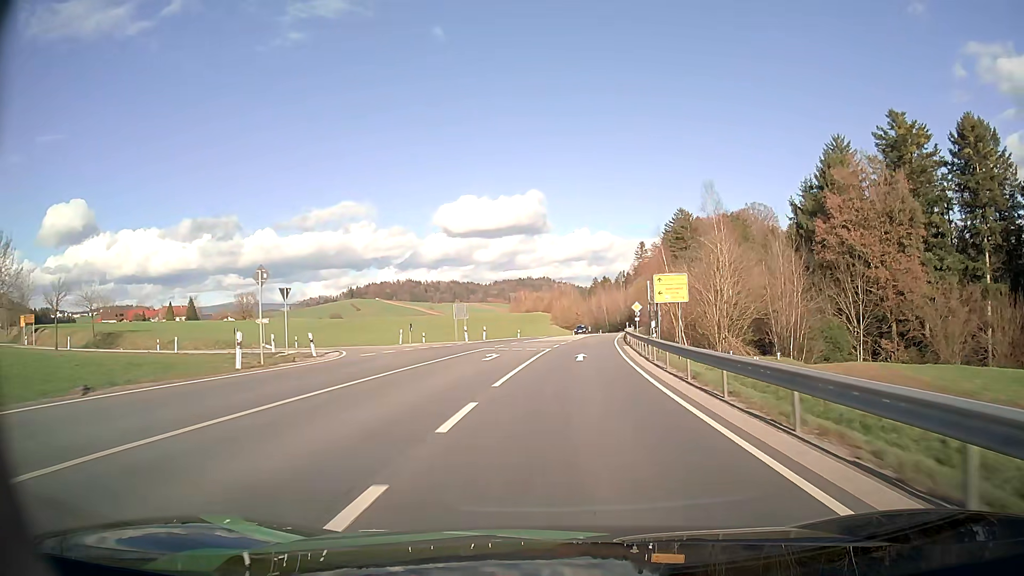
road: secondary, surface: asphalt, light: Day
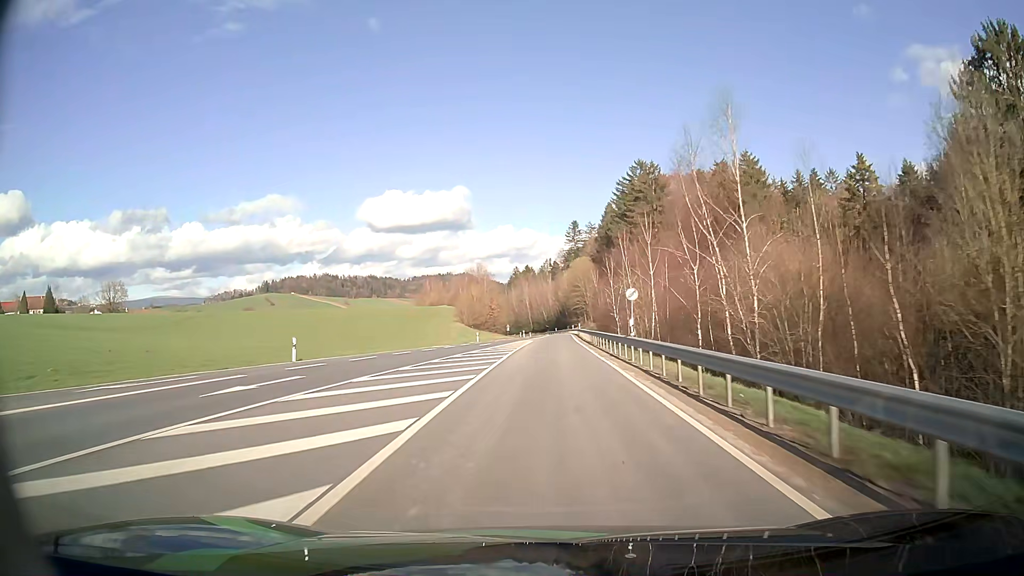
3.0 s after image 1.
(+3.9, +58.6) m; +7°
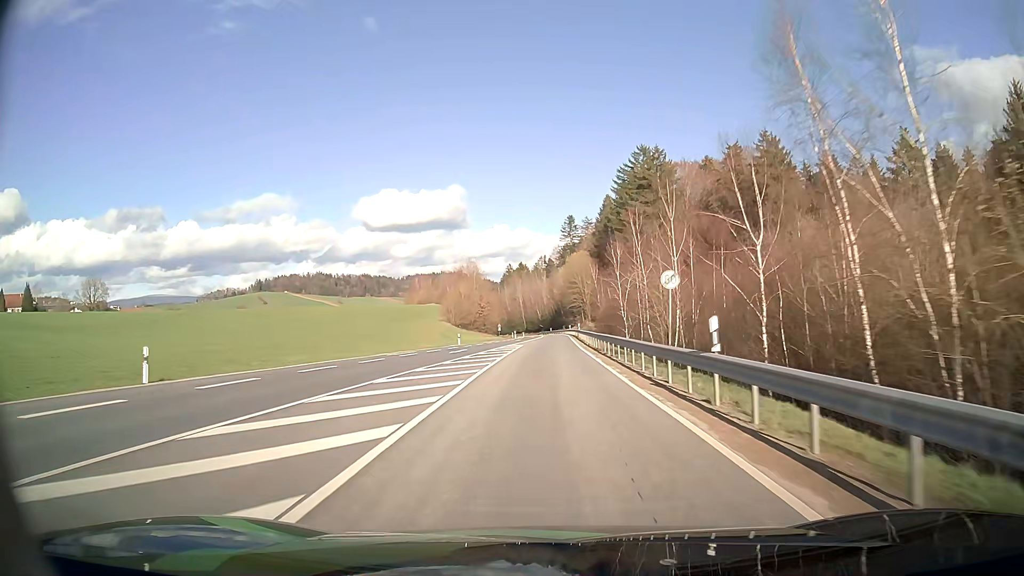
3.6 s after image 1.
(0.0, +11.9) m; 0°
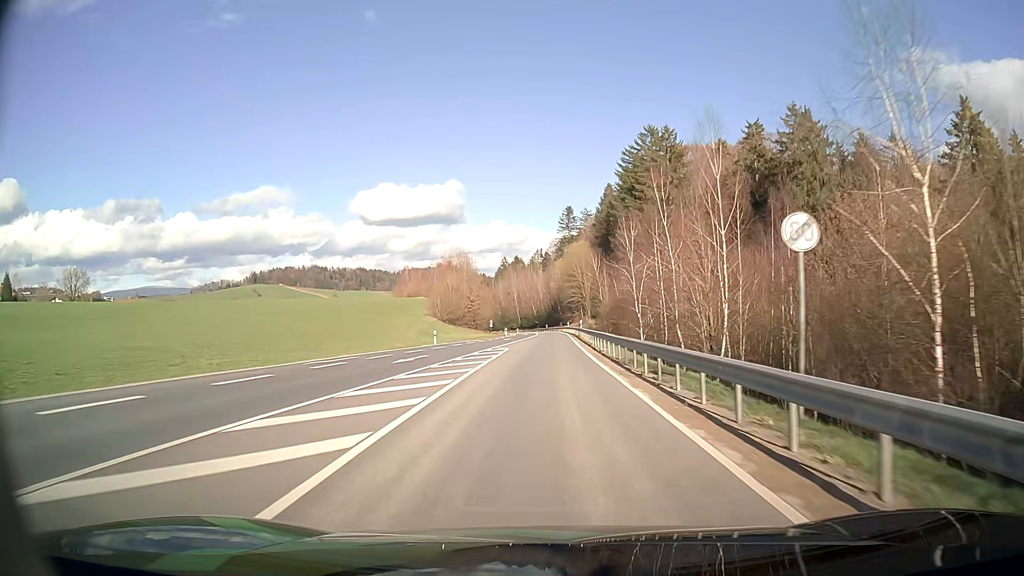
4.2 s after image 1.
(0.0, +11.9) m; 0°
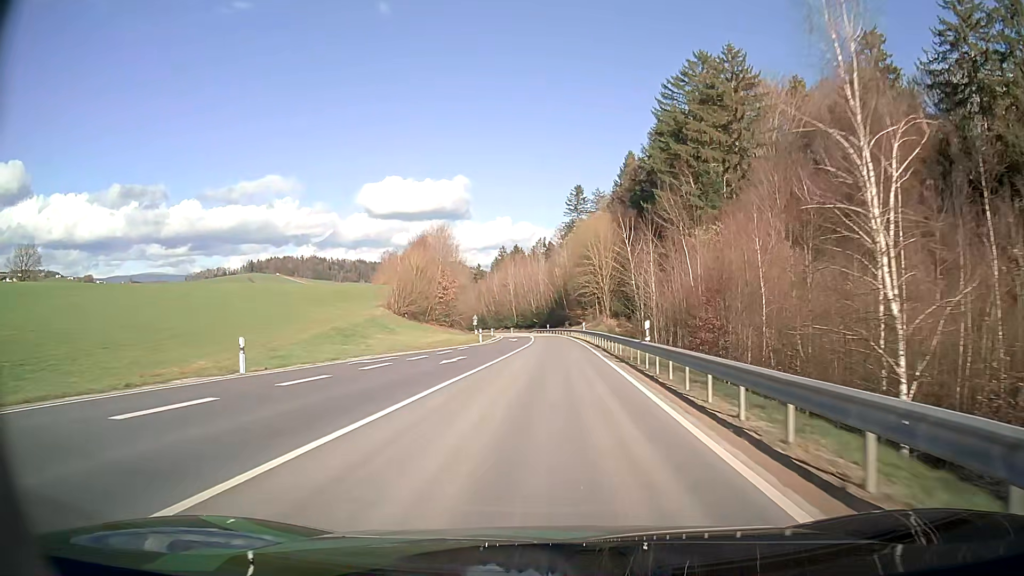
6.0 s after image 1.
(-0.1, +35.9) m; 0°
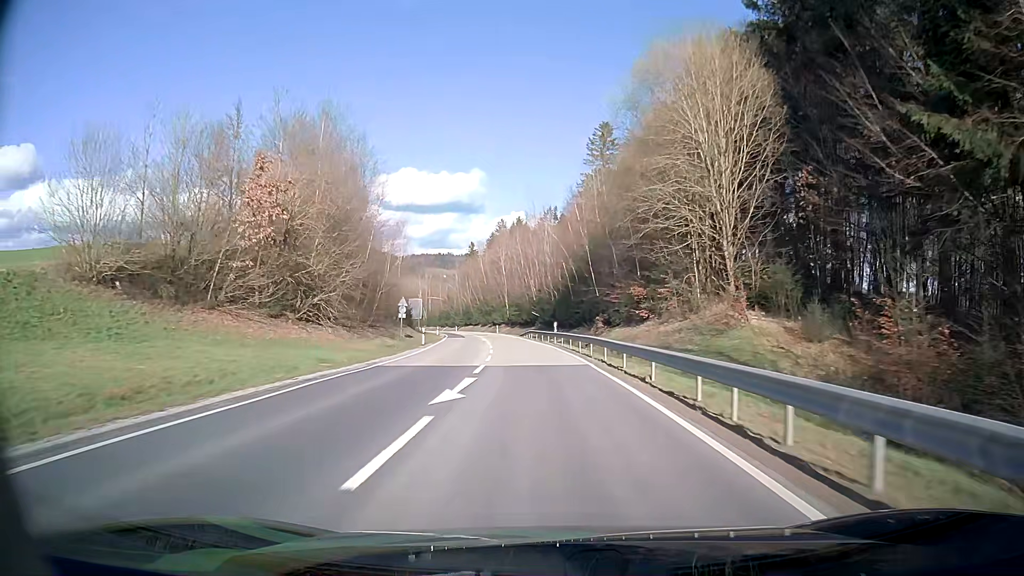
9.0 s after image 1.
(+0.6, +60.5) m; 0°
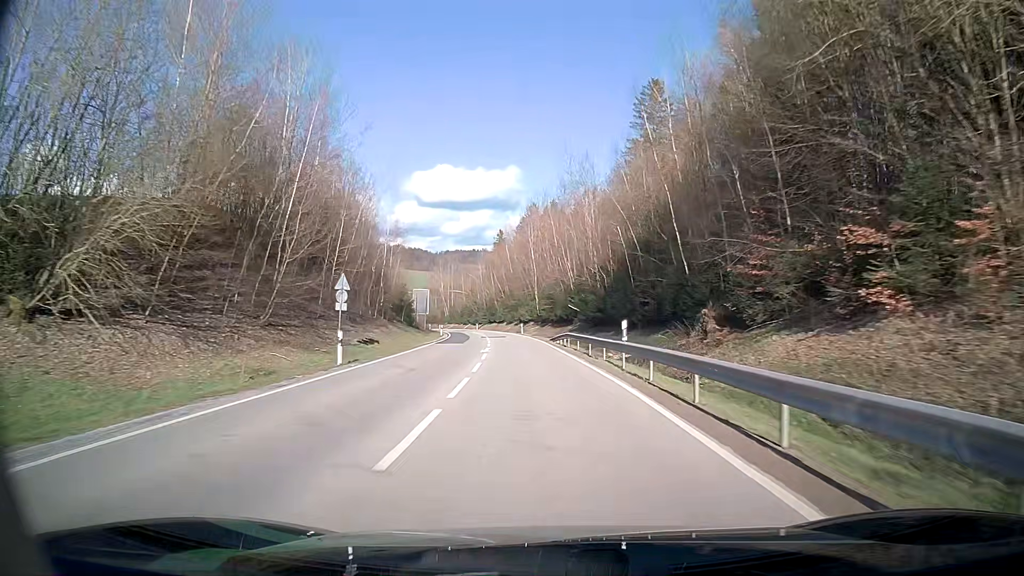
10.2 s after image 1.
(-0.6, +23.9) m; -3°
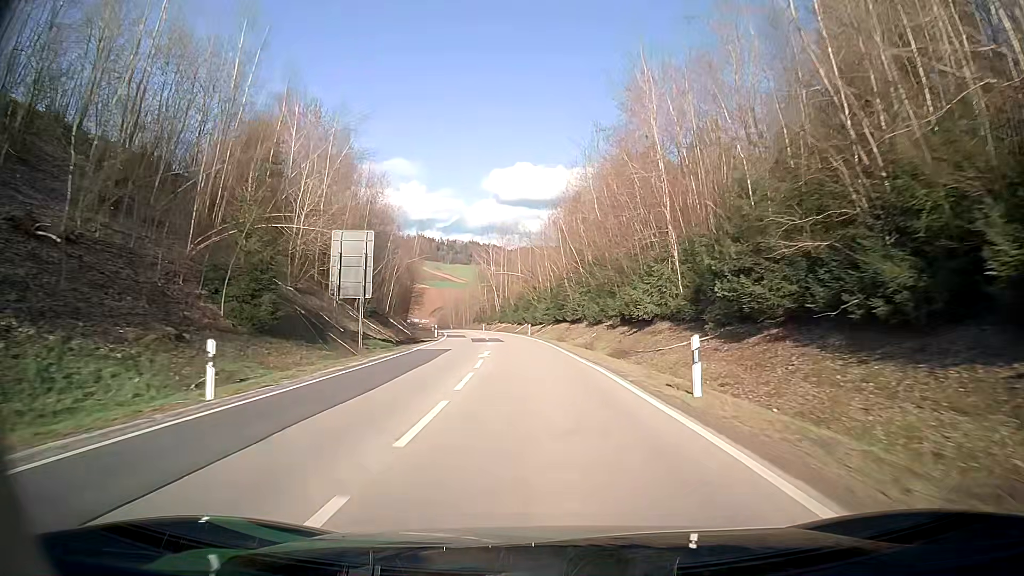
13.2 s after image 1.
(-3.5, +59.1) m; -6°
(0, +10) (0, +20) (-1, +30) (-2, +40) (-3, +50) (-4, +60) (-6, +70) (-7, +80) (-9, +89) (-11, +99) m
